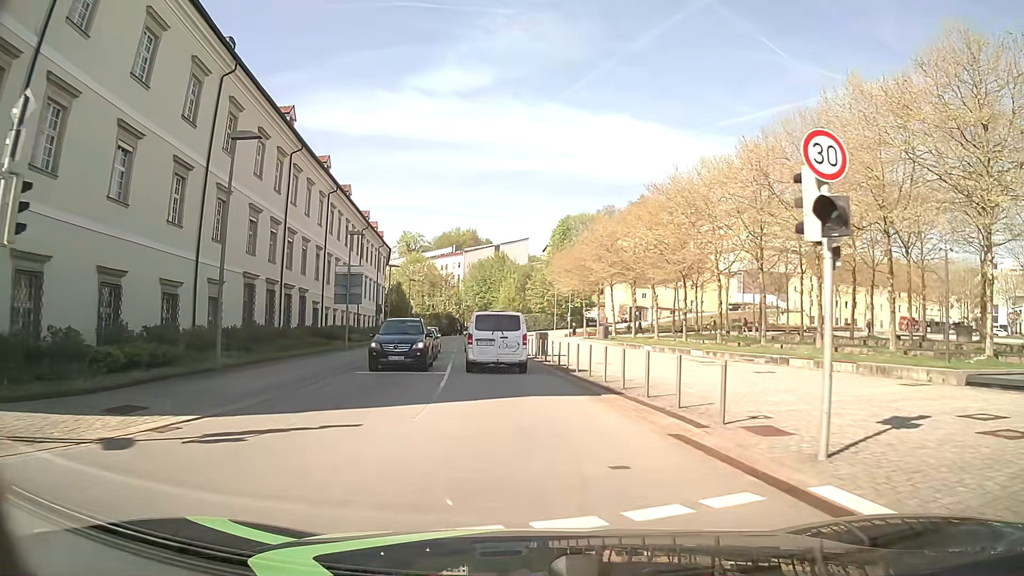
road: tertiary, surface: asphalt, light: Day
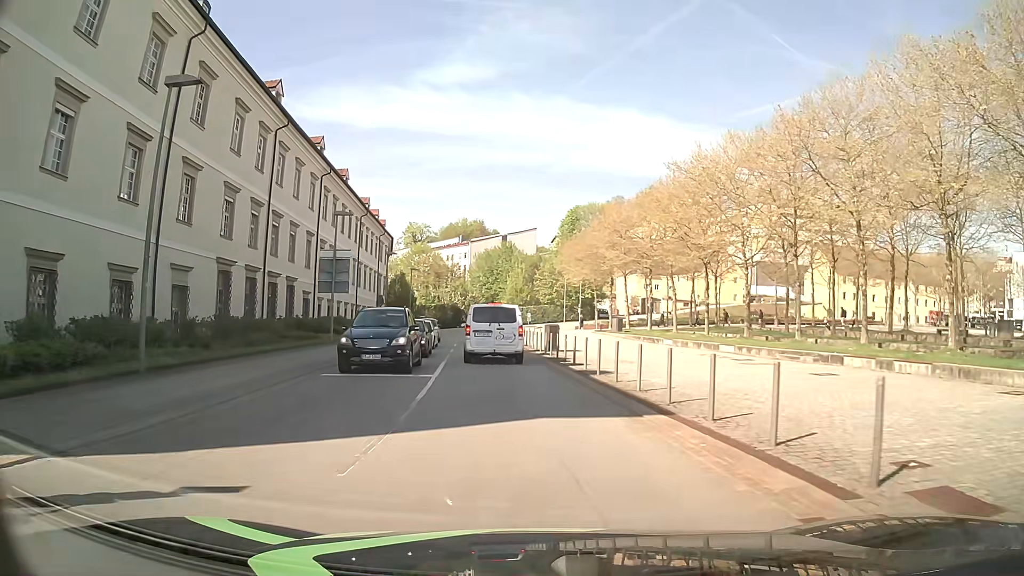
(0.0, +4.4) m; -1°
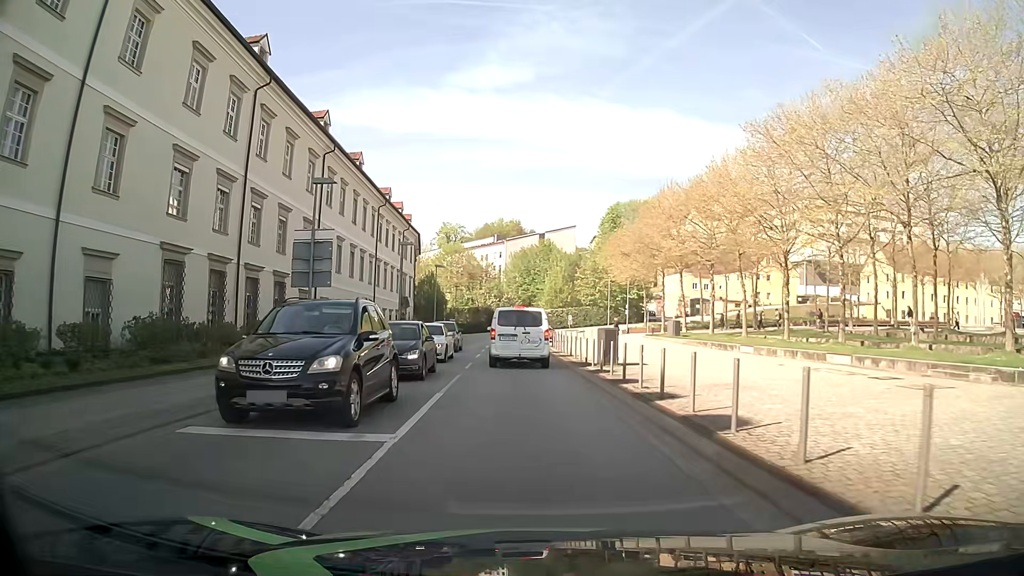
(-0.2, +8.8) m; -3°
(0, +10) (-1, +20) (-1, +30) (-1, +40) (-1, +50) (0, +60) (+4, +69) (+10, +77) (+19, +82) (+29, +84) m
